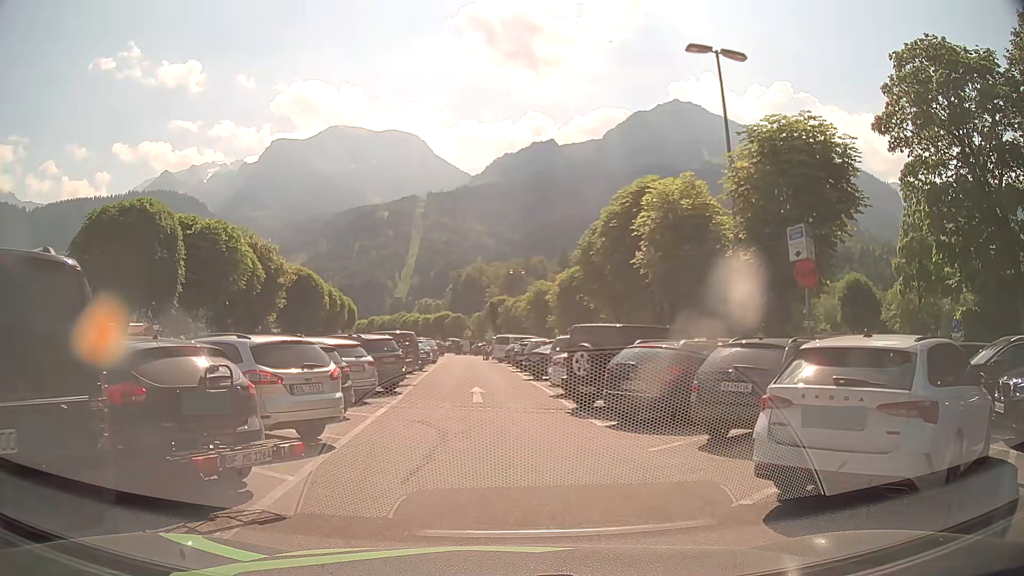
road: service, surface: asphalt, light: Day
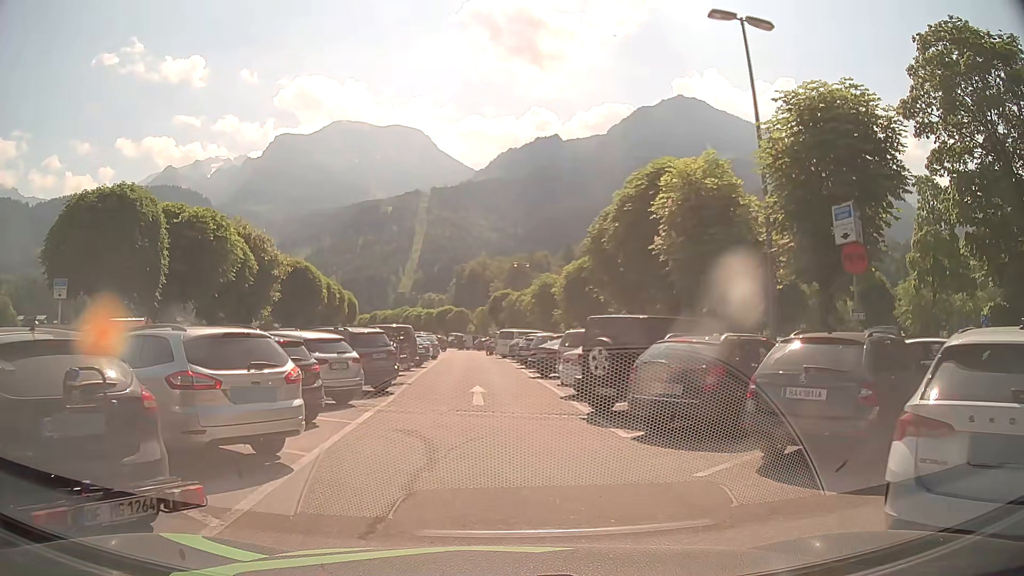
(0.0, +2.1) m; 0°
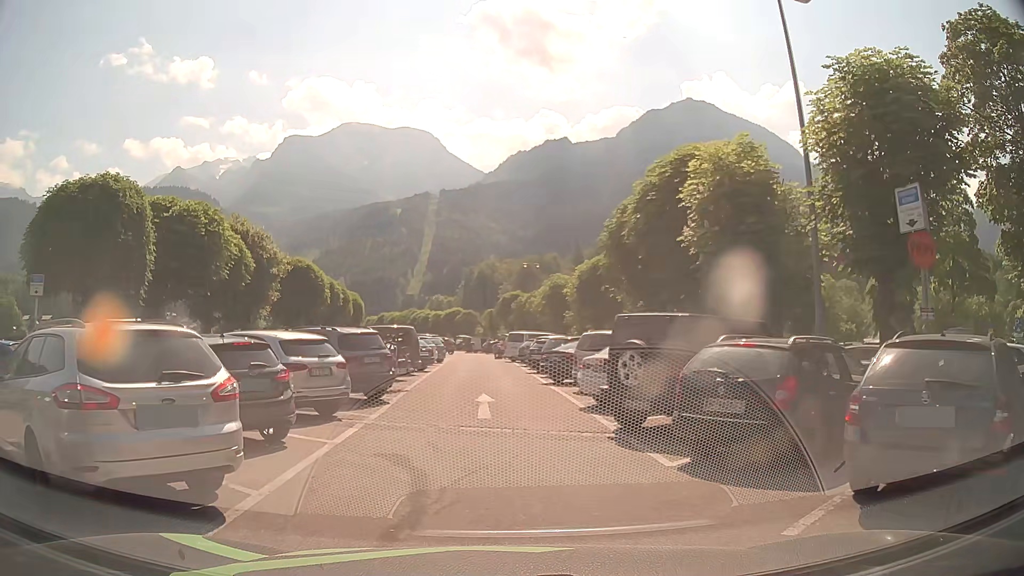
(0.0, +2.1) m; -1°
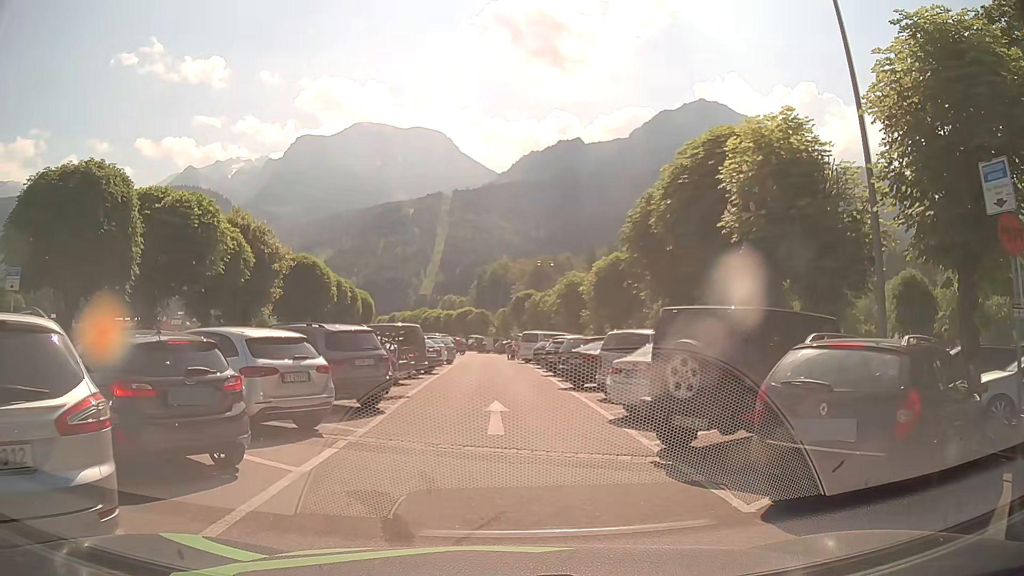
(0.0, +2.2) m; -1°
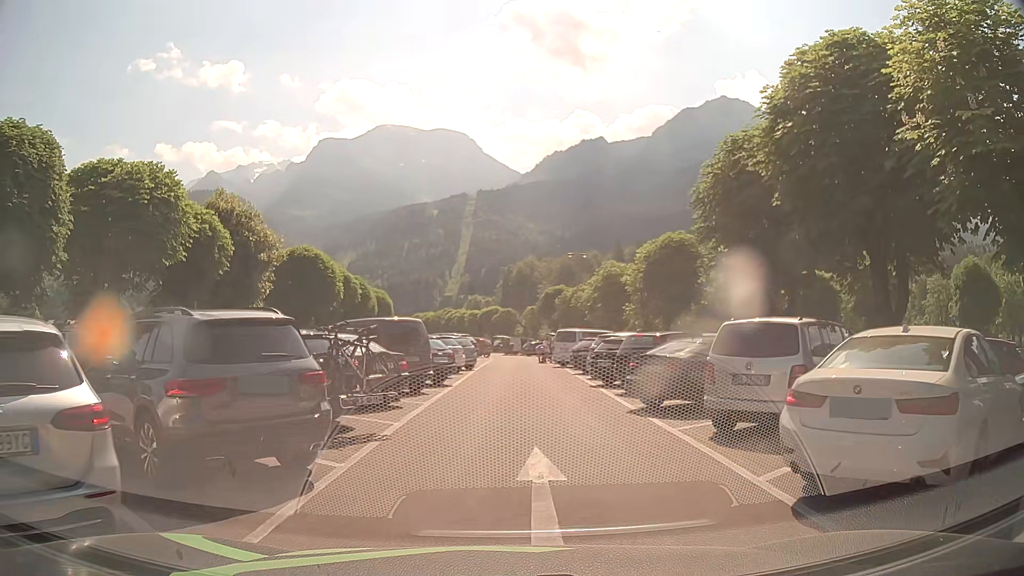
(-0.1, +6.7) m; -2°
